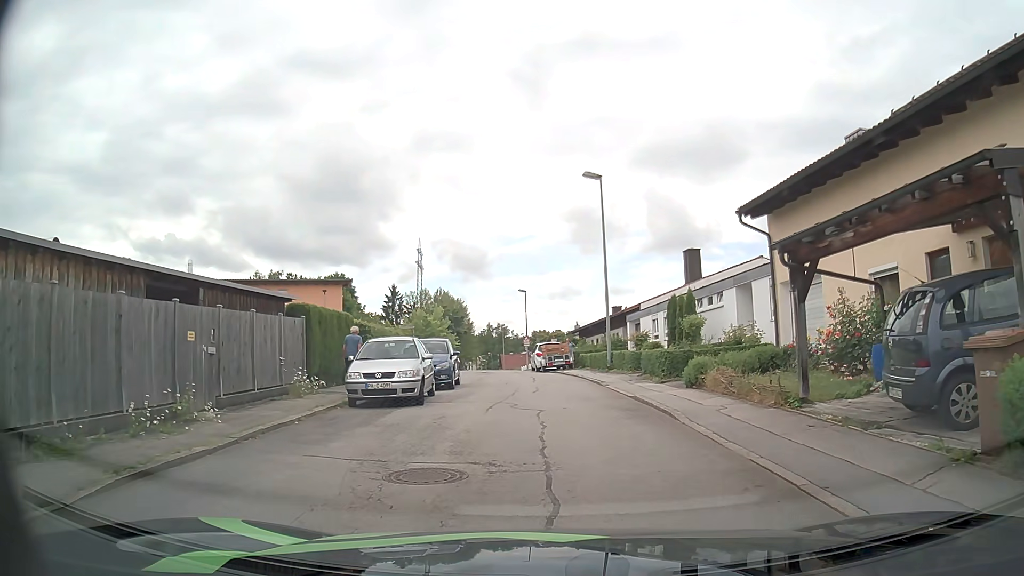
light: Day
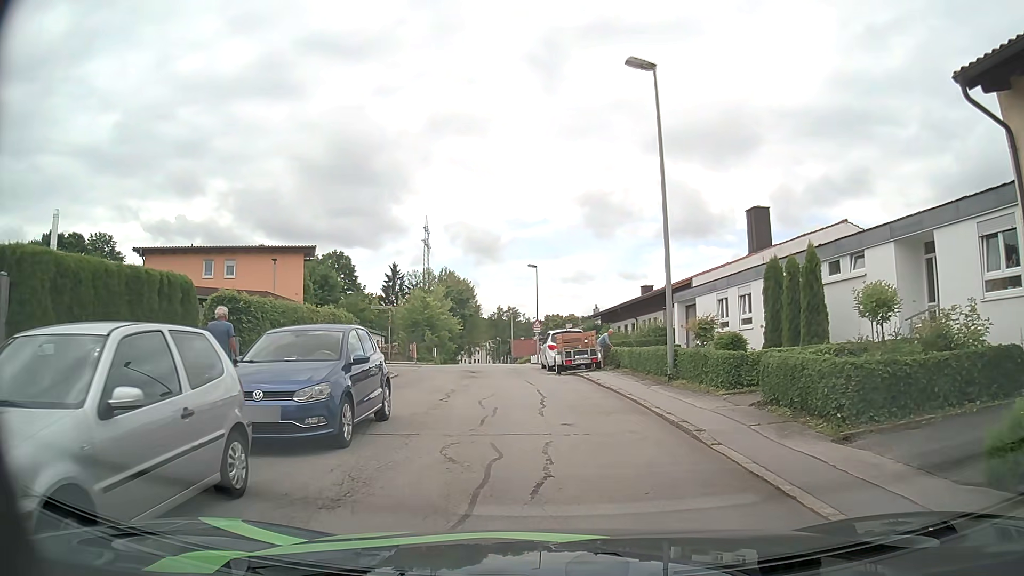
(-0.2, +11.1) m; -2°
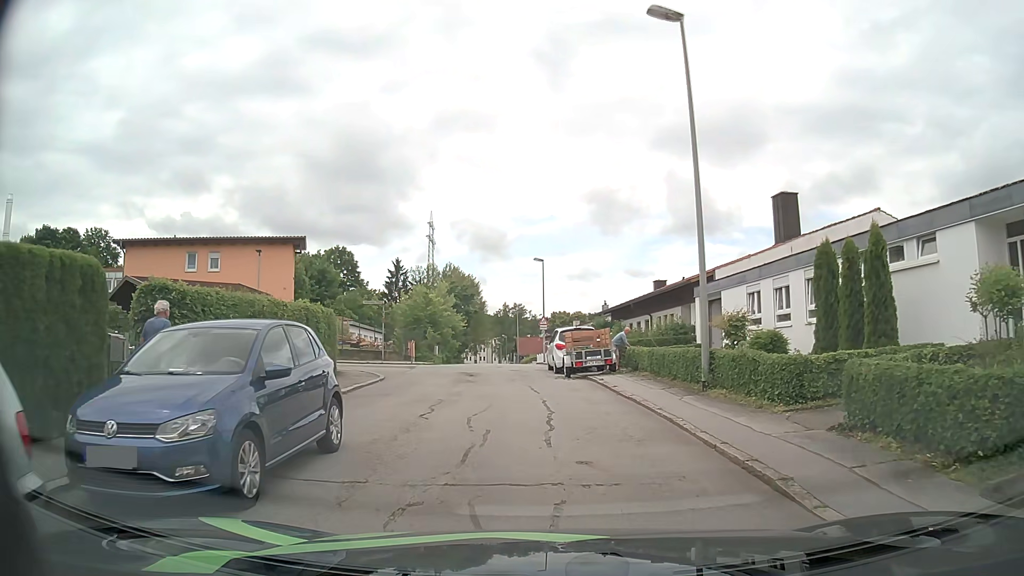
(0.0, +2.9) m; +1°
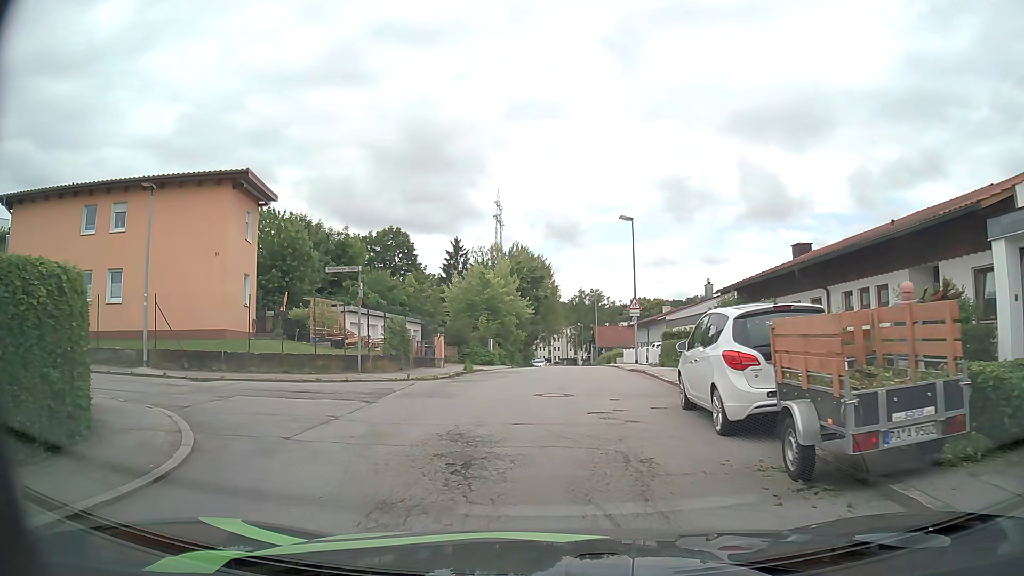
(-0.8, +15.3) m; -7°
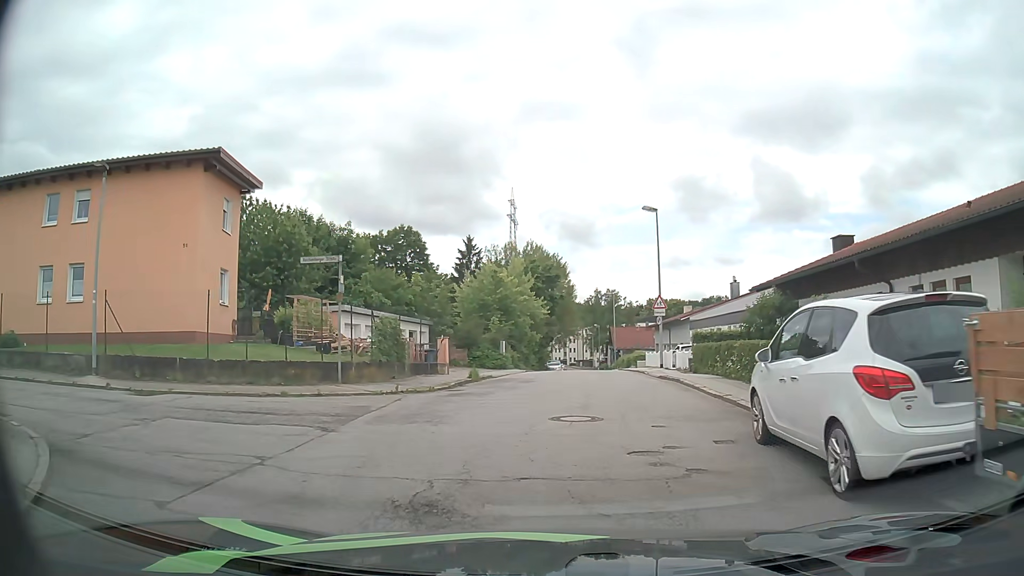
(0.0, +3.3) m; -2°
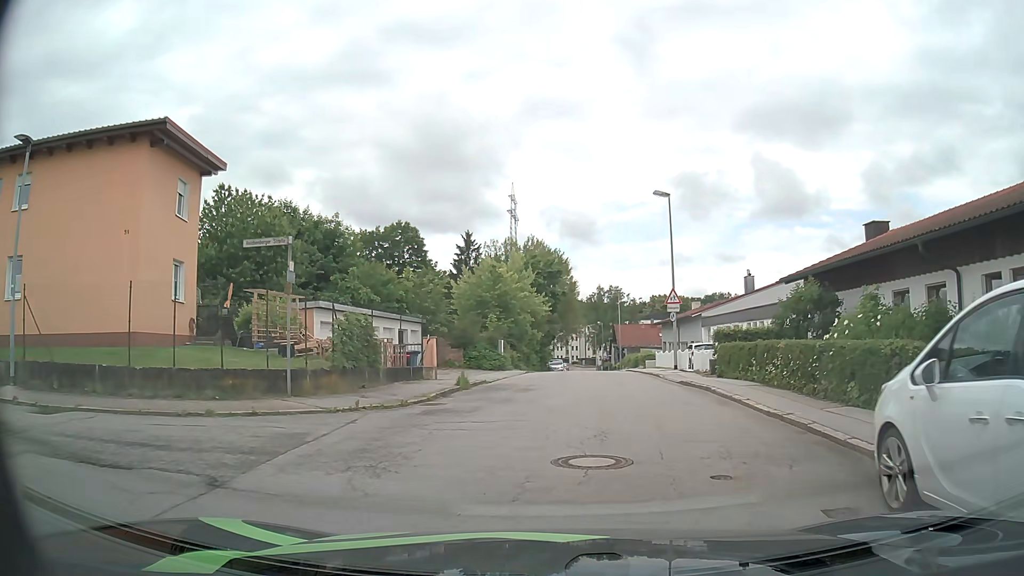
(0.0, +3.3) m; 0°
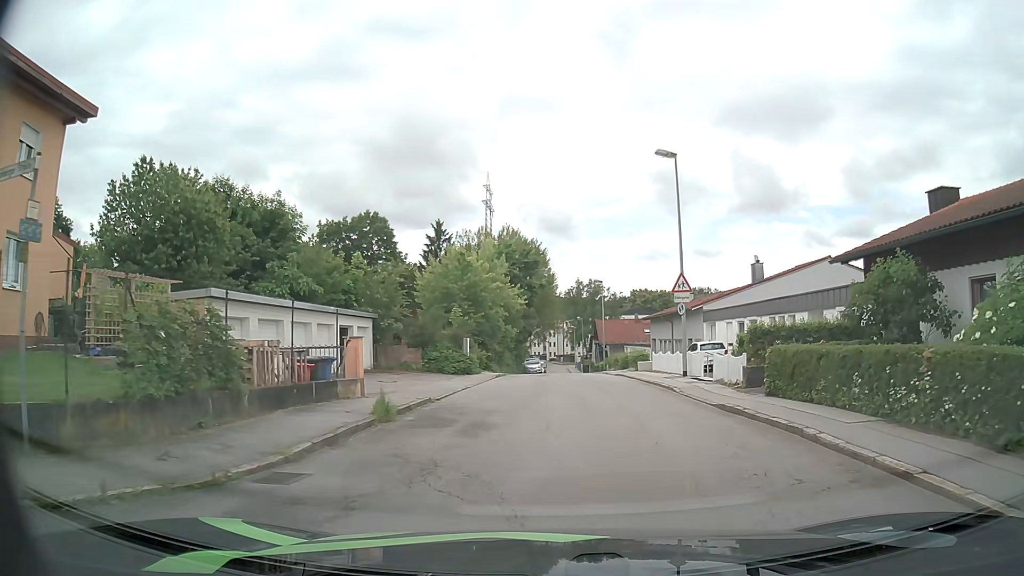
(+0.1, +6.8) m; +2°
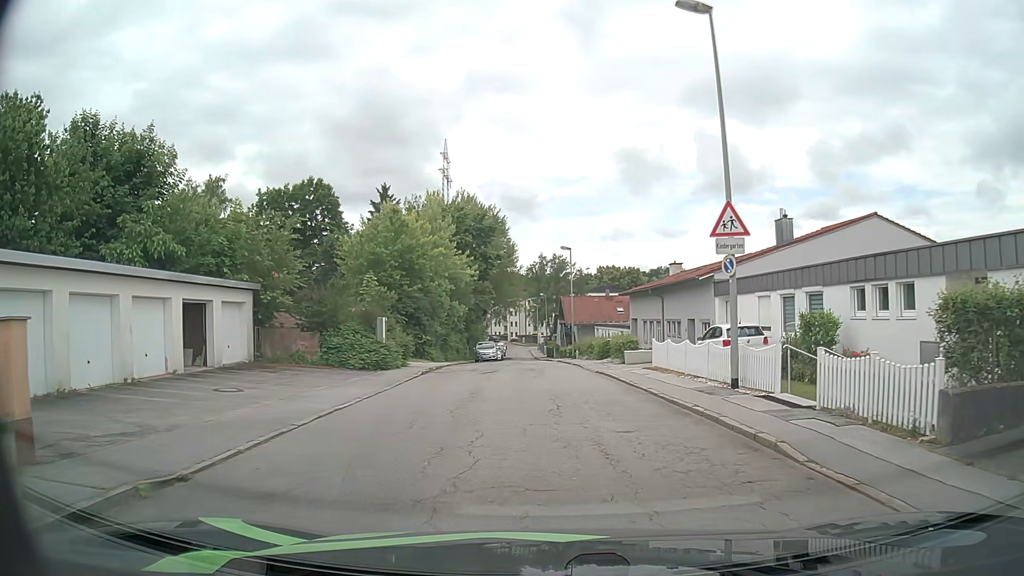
(+0.4, +11.0) m; +3°
(0, +10) (0, +20) (-1, +30) (-1, +40) (-2, +50) (-2, +60) (-3, +70) (-3, +80) (-4, +90) (-4, +100) m
